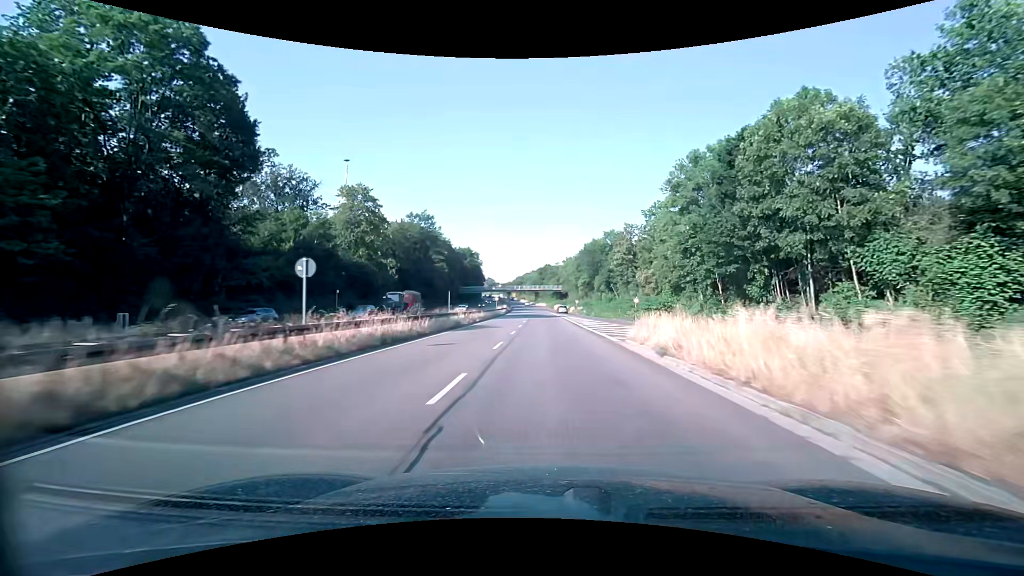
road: trunk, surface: asphalt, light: Day
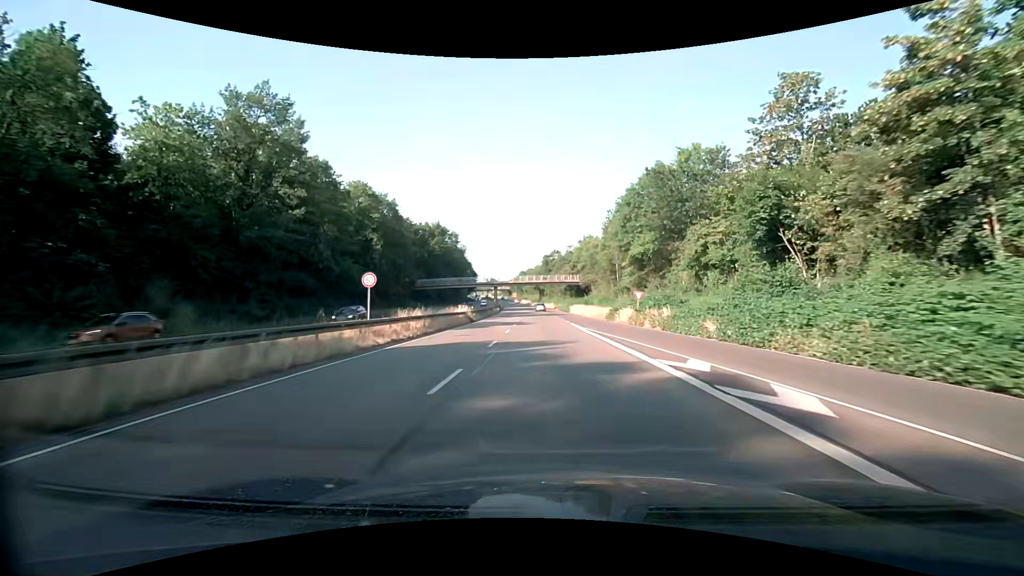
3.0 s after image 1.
(+0.2, +62.1) m; 0°
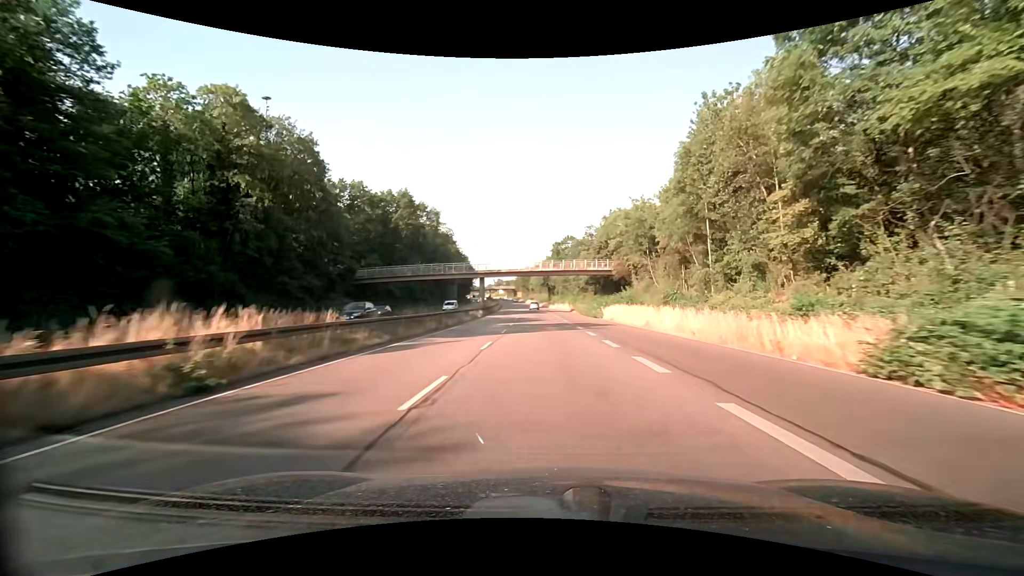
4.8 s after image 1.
(-0.5, +37.2) m; -1°
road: trunk_link
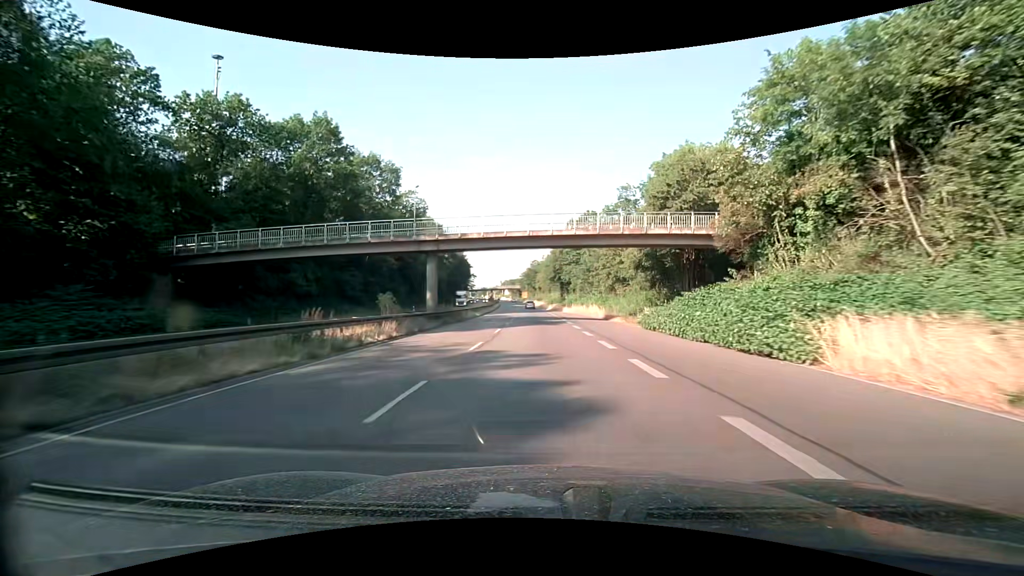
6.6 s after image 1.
(-0.2, +36.6) m; -1°
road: trunk
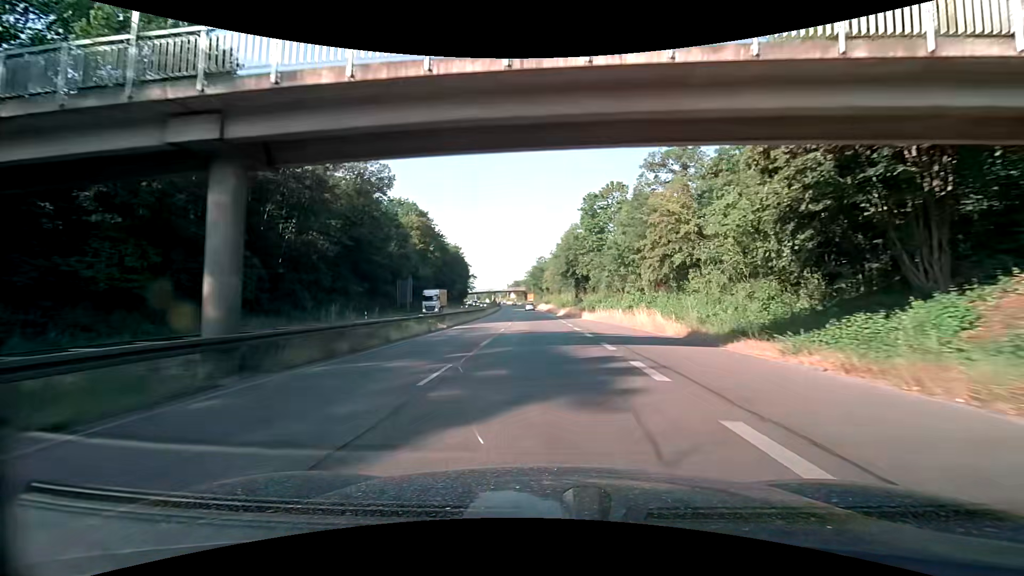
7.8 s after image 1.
(-0.2, +24.2) m; -1°
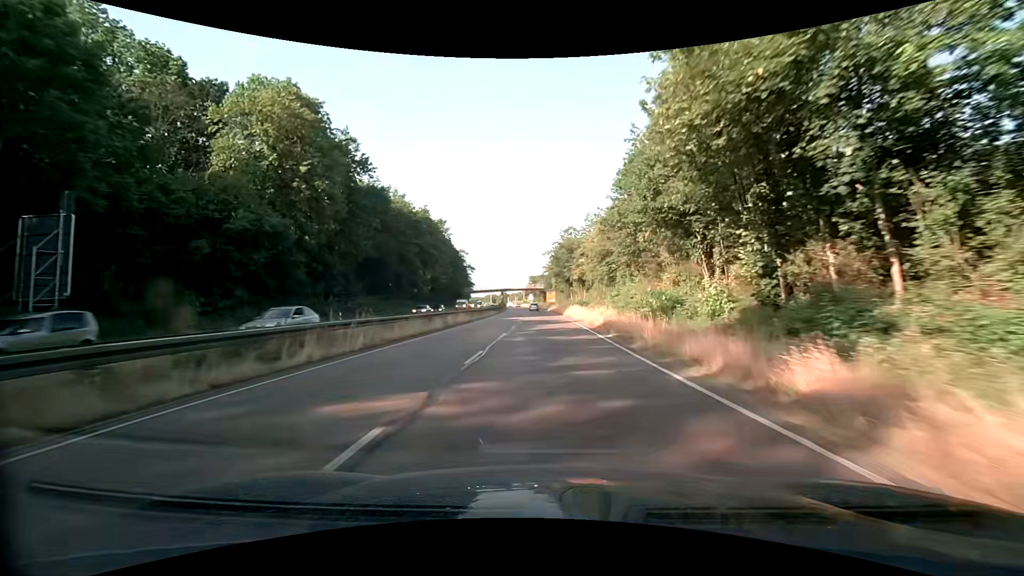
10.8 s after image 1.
(-1.6, +59.8) m; -3°
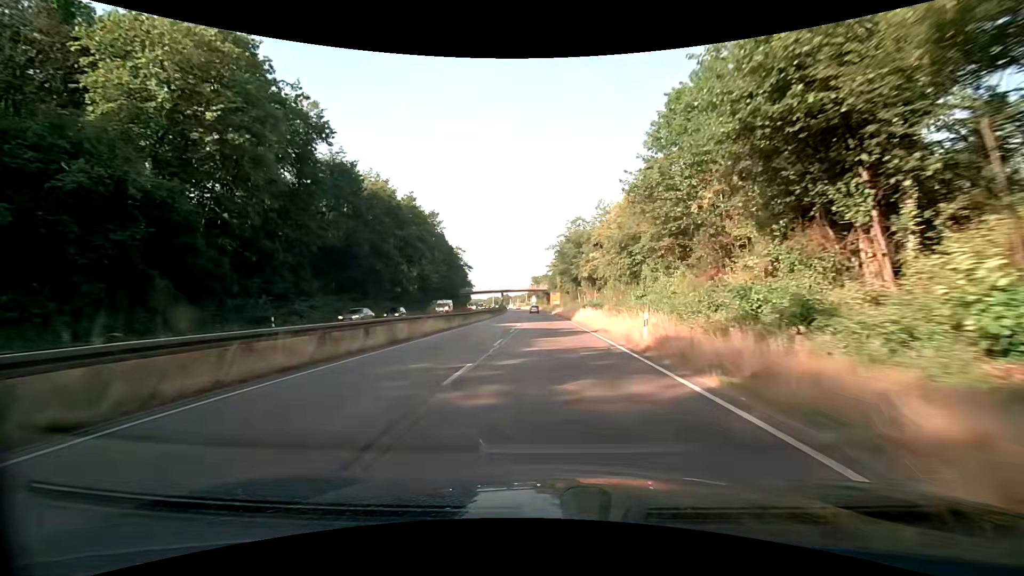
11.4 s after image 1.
(0.0, +11.9) m; 0°
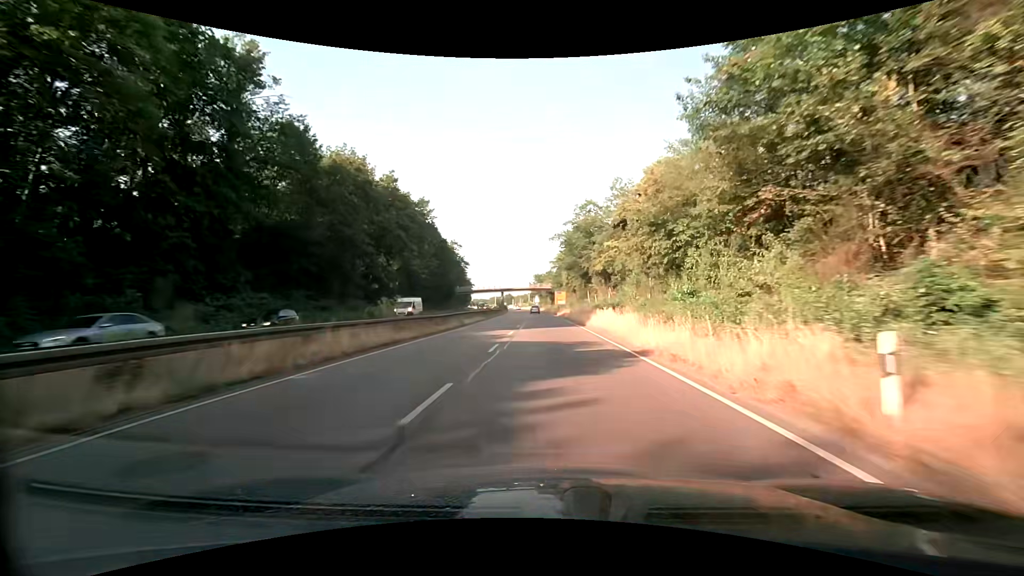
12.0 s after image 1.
(0.0, +11.9) m; 0°
(0, +10) (0, +20) (0, +30) (0, +40) (-1, +50) (-1, +60) (-1, +70) (-1, +80) (-2, +90) (-2, +100) m
